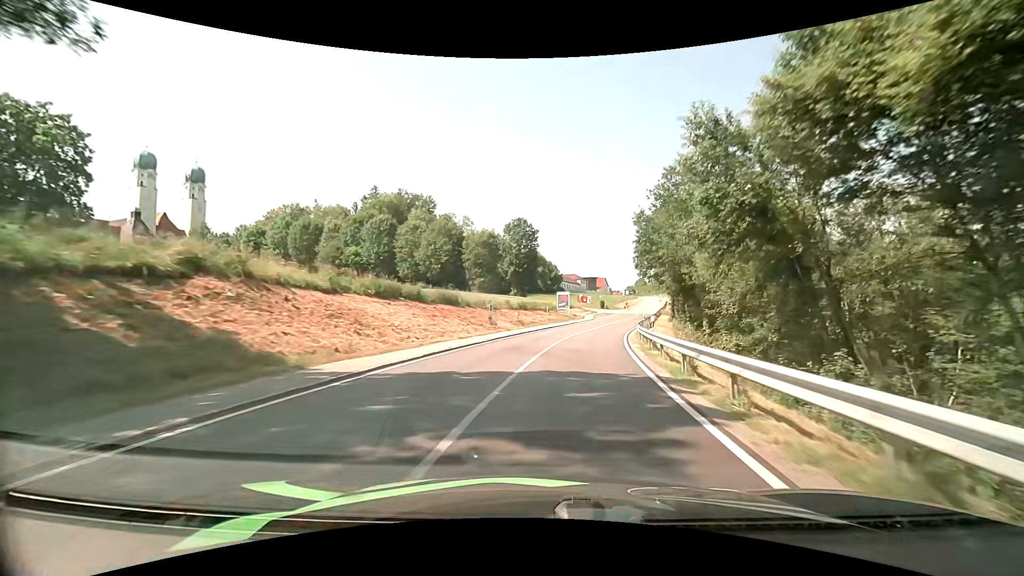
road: tertiary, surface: asphalt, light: Day
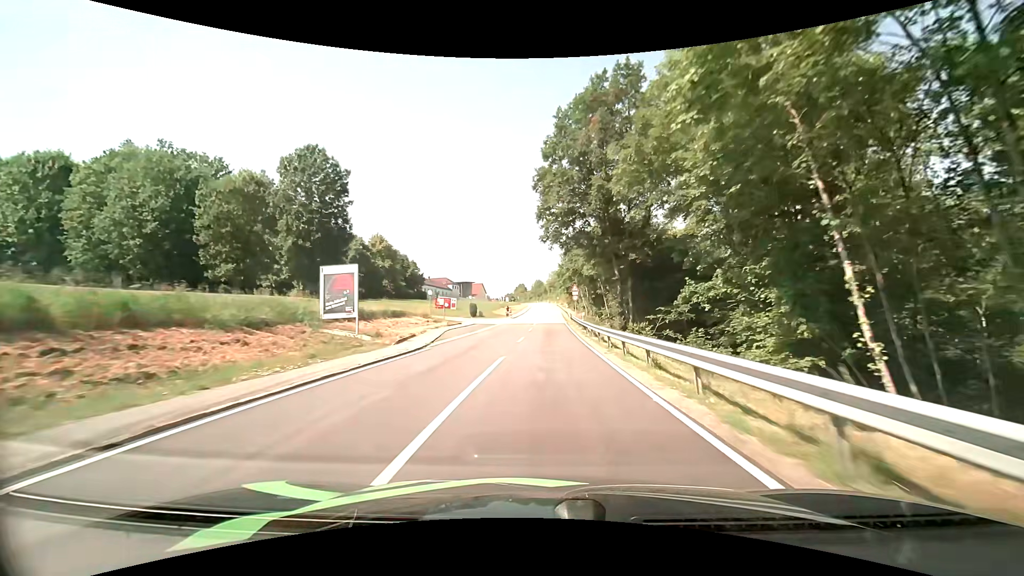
(+7.3, +47.8) m; +14°
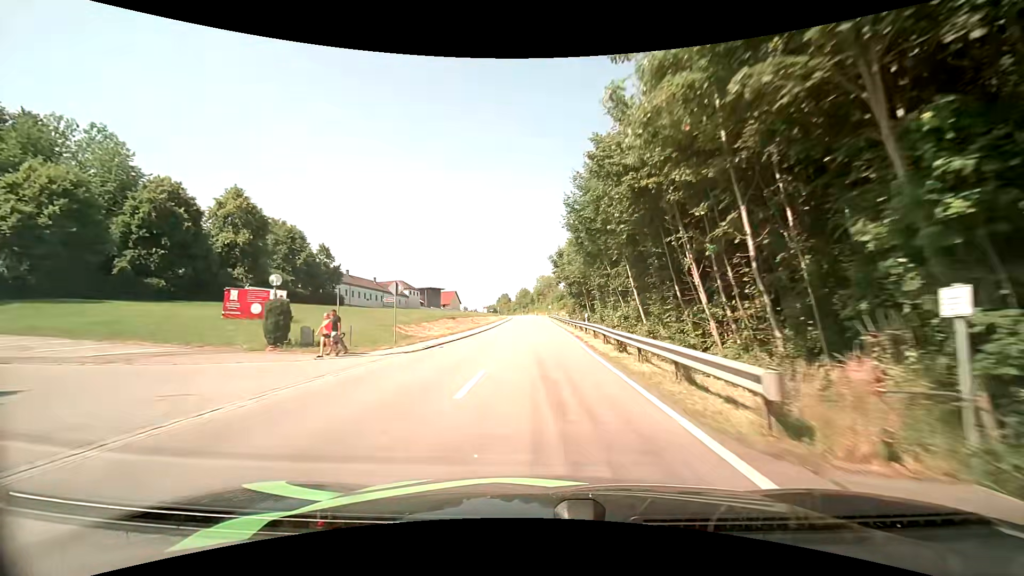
(+1.0, +51.0) m; +2°
(0, +10) (0, +20) (0, +30) (0, +40) (0, +50) (0, +60) (0, +70) (0, +80) (0, +90) (-1, +100) m
